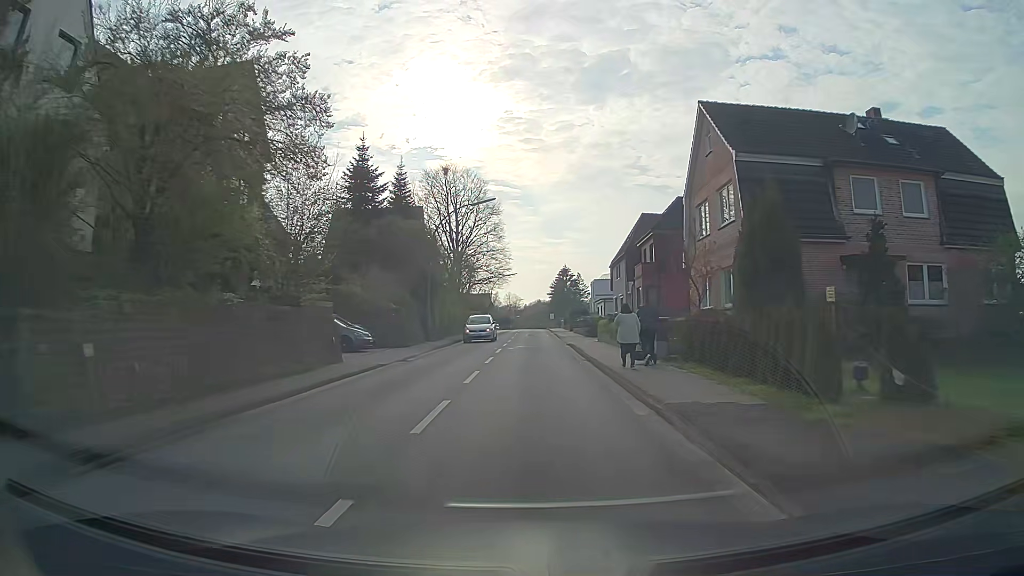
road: secondary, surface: asphalt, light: Day
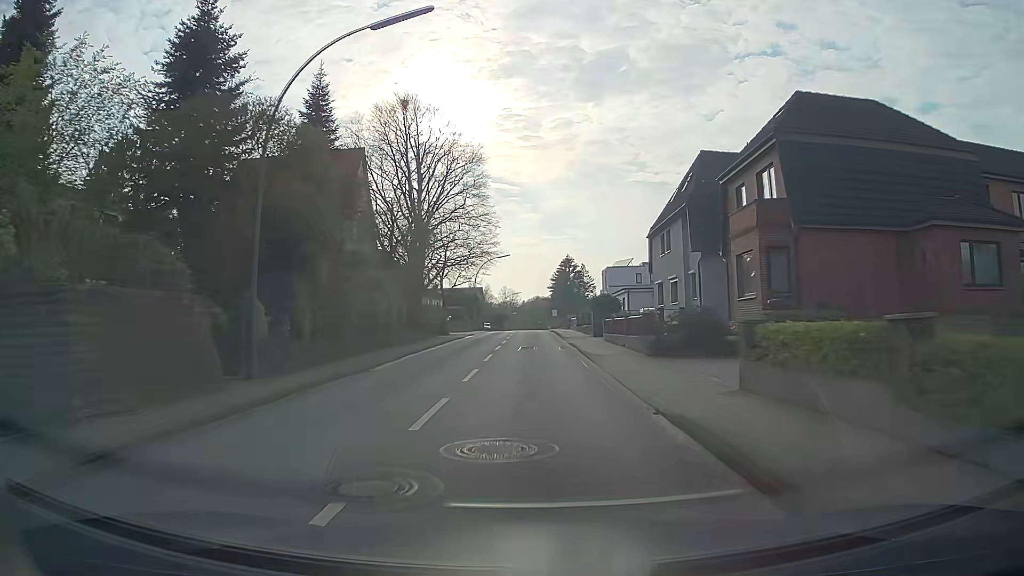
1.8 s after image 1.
(0.0, +24.2) m; 0°
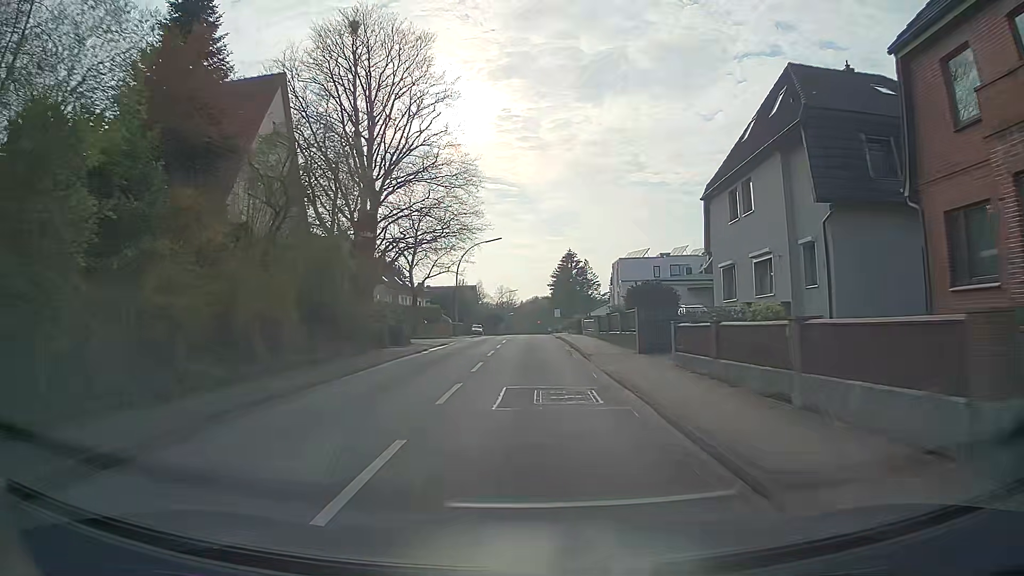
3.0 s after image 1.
(0.0, +15.6) m; 0°
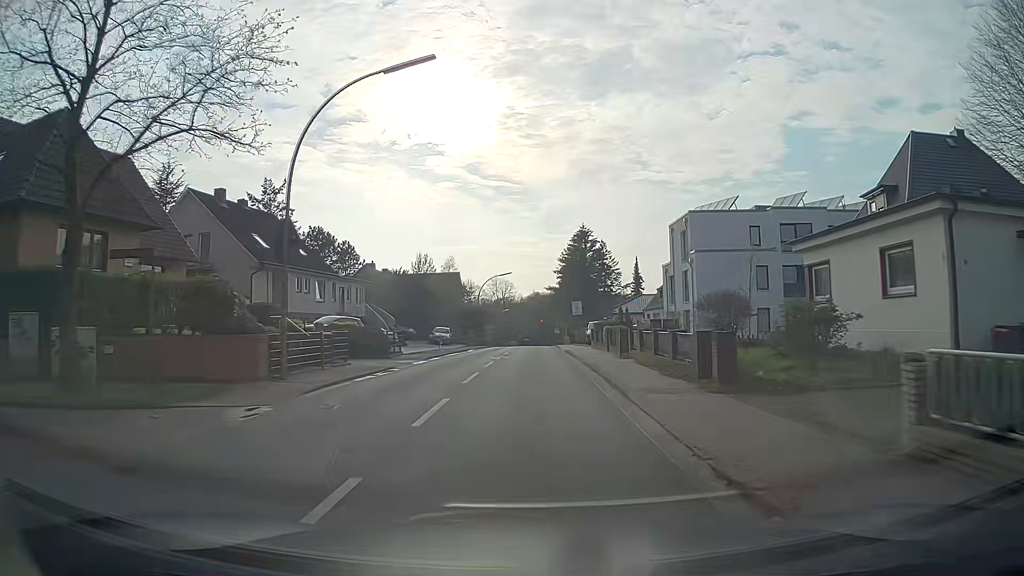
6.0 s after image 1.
(-0.2, +38.2) m; -1°
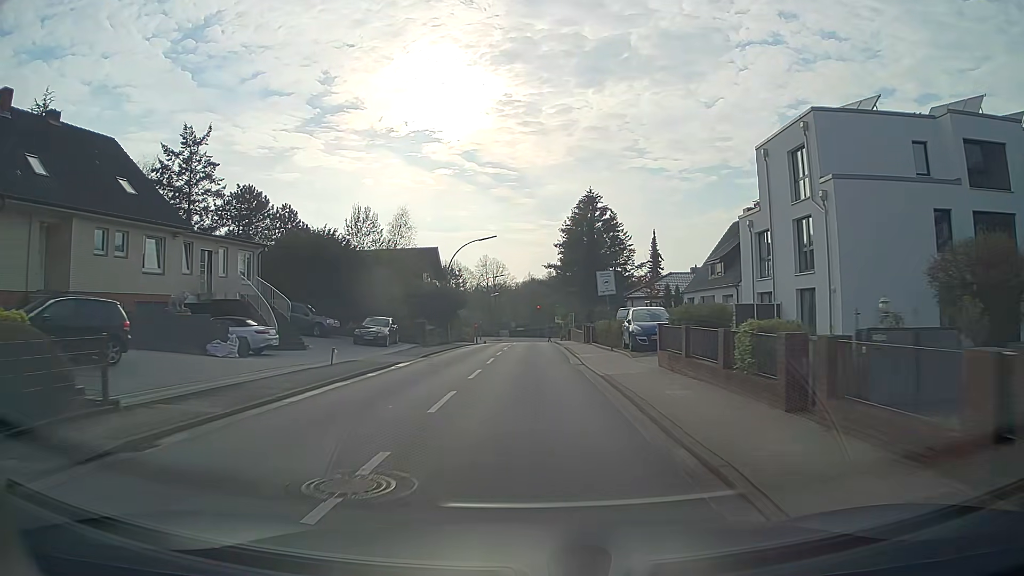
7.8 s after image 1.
(+0.1, +23.0) m; +1°
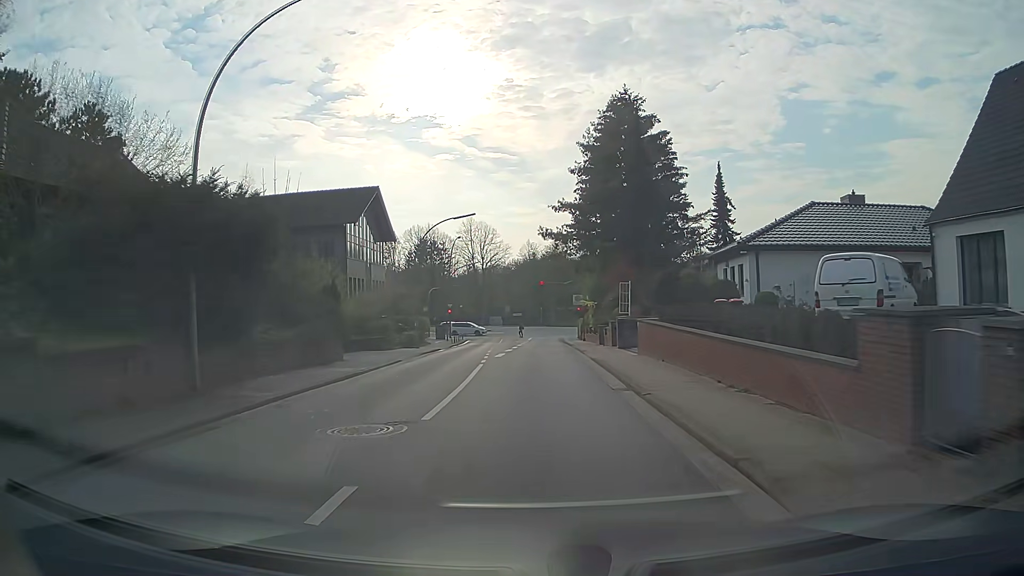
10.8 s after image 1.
(-0.1, +37.6) m; 0°
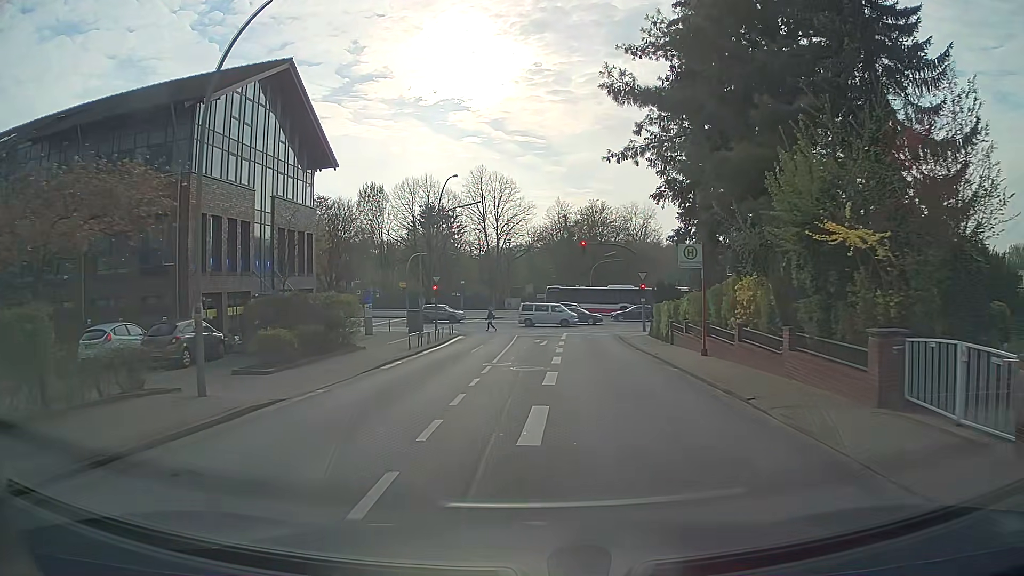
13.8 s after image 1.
(-0.7, +28.6) m; -2°
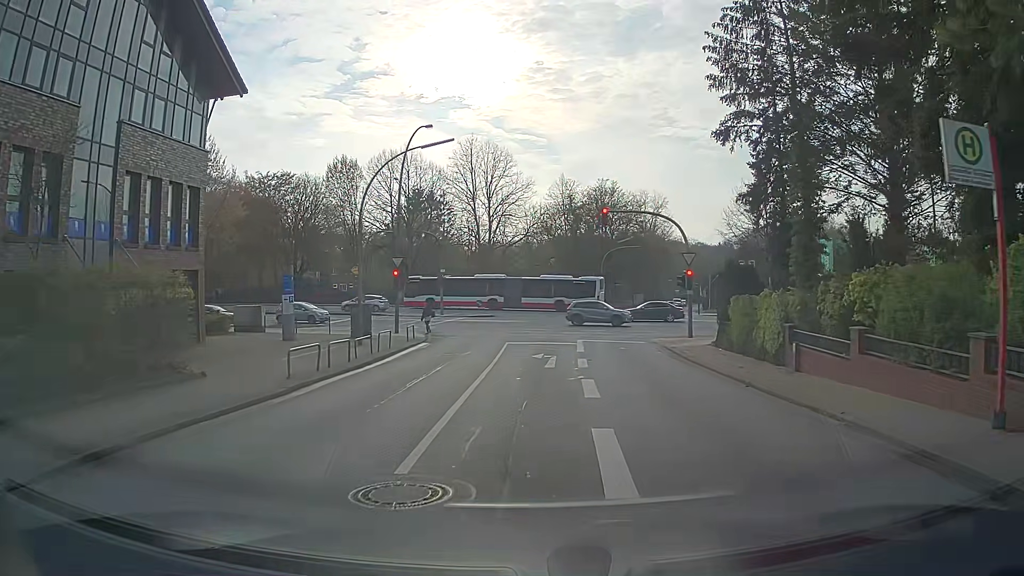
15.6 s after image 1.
(0.0, +13.9) m; 0°
